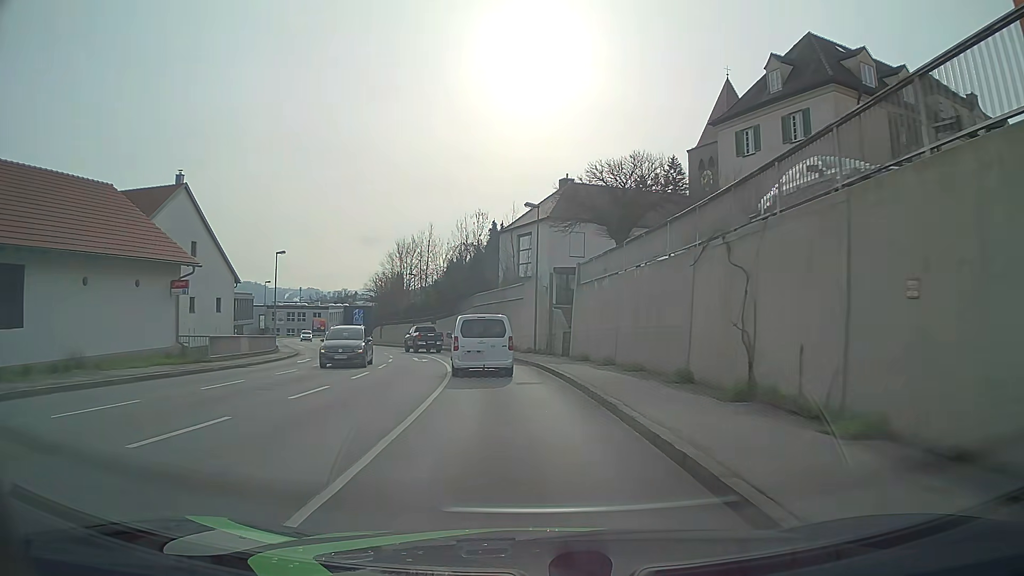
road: tertiary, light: Day
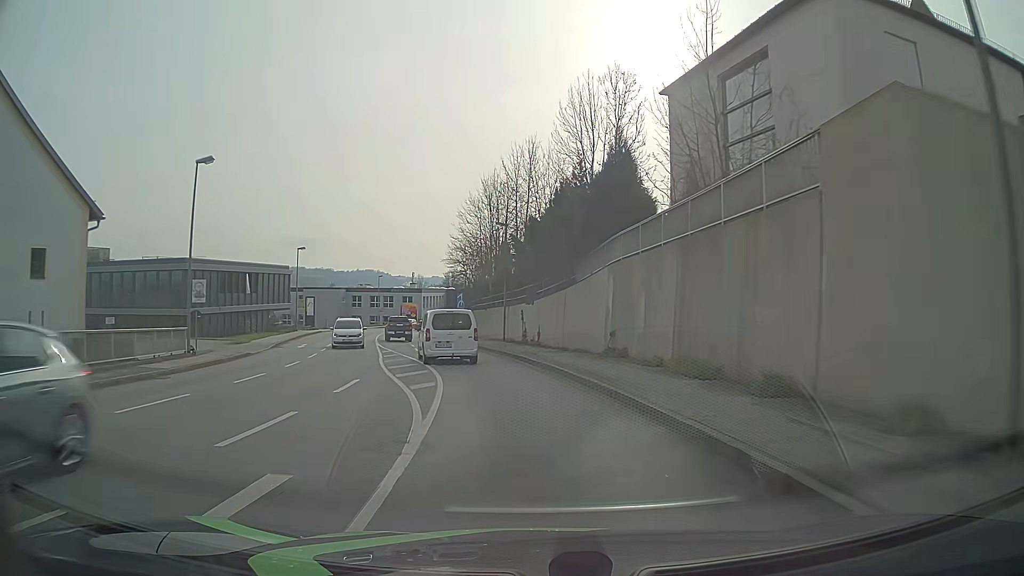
(-2.8, +30.6) m; -11°
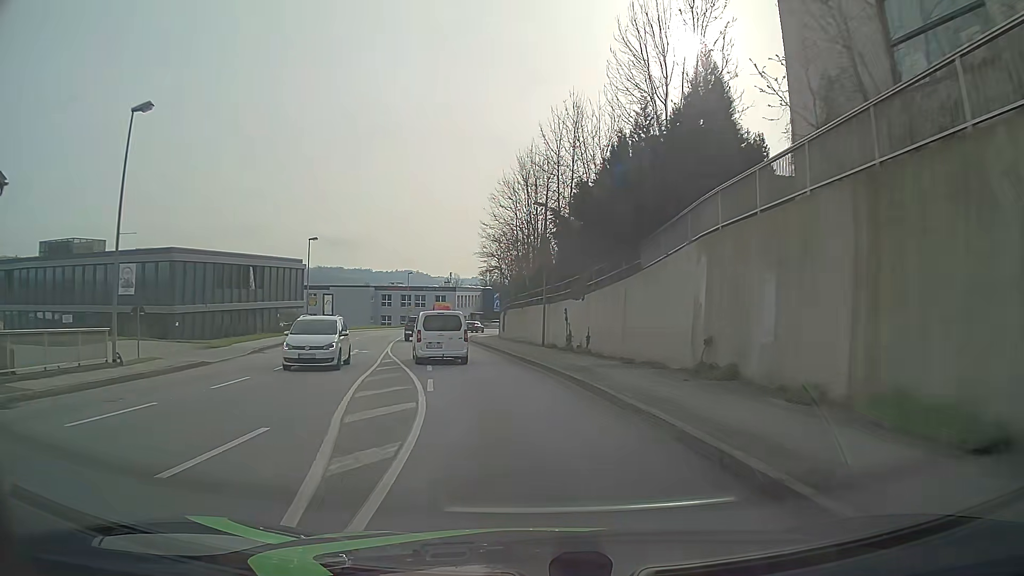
(-0.3, +7.9) m; -4°
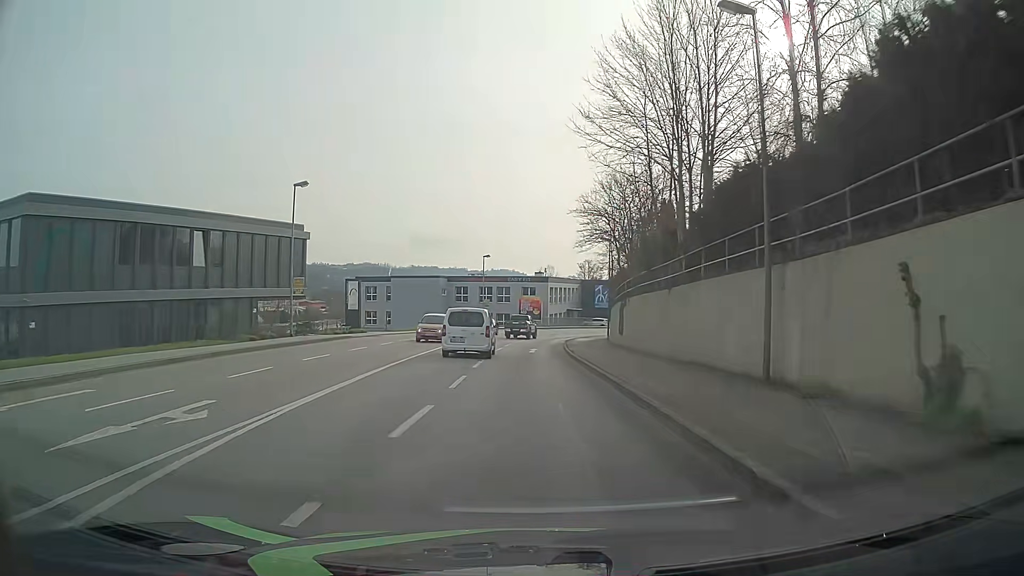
(-1.9, +23.9) m; -8°
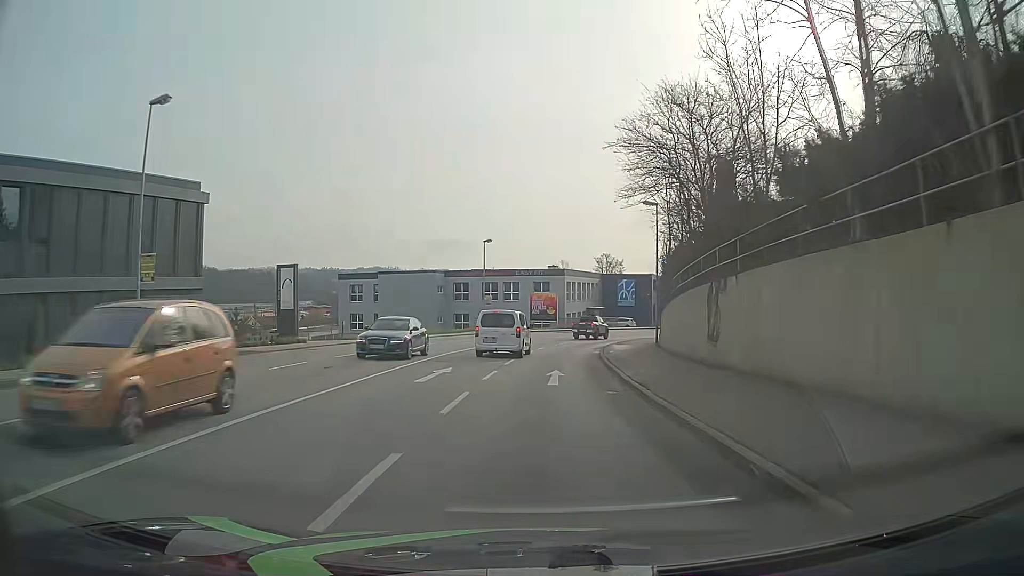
(-0.3, +15.8) m; -1°
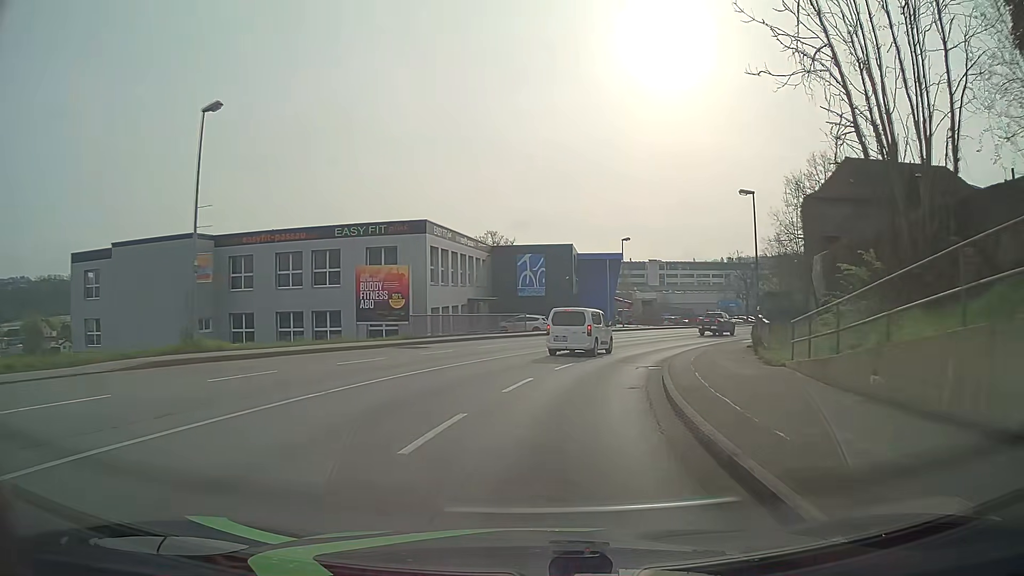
(+2.4, +38.7) m; +11°
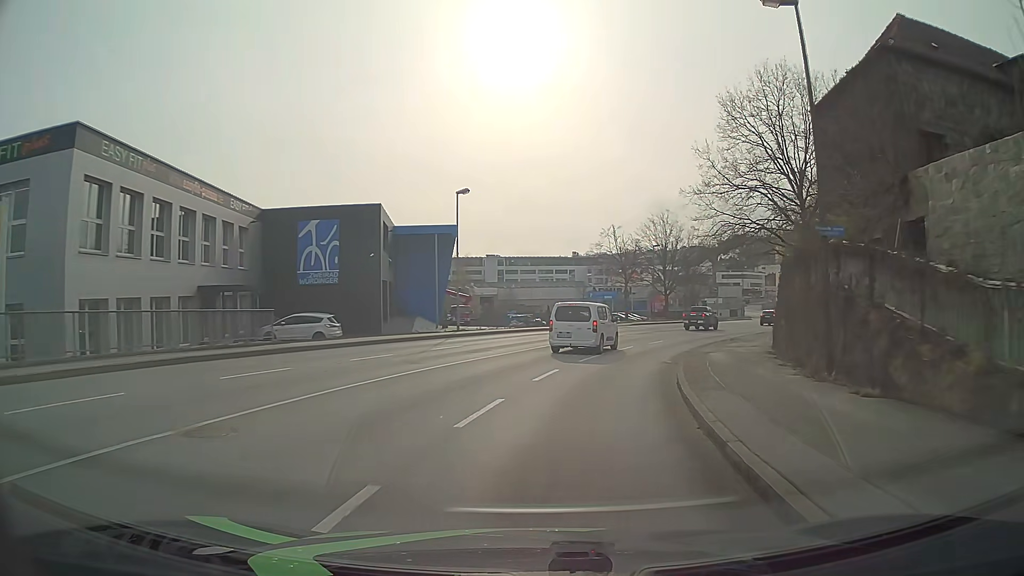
(+2.4, +22.0) m; +14°
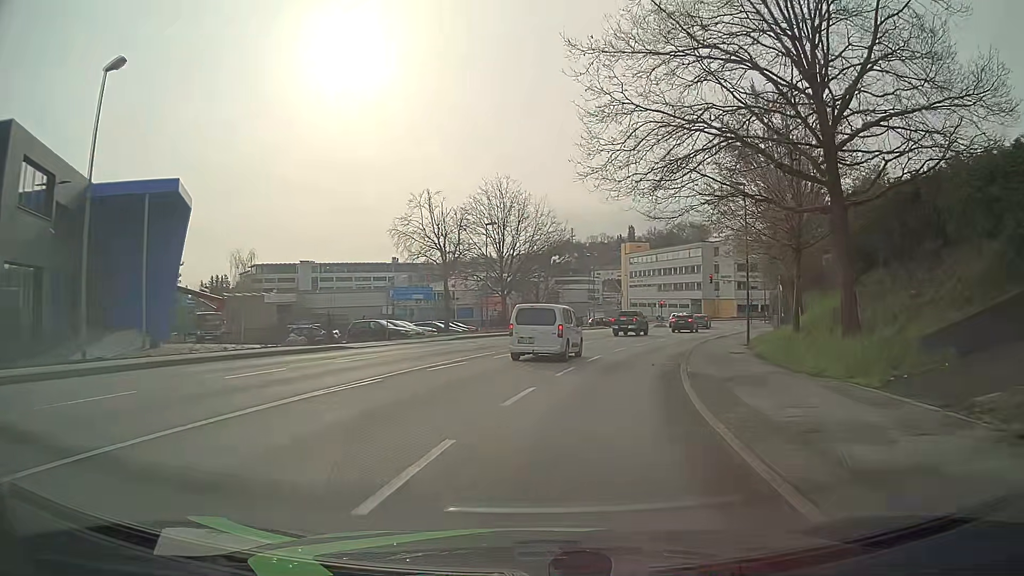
(+2.7, +21.4) m; +15°
